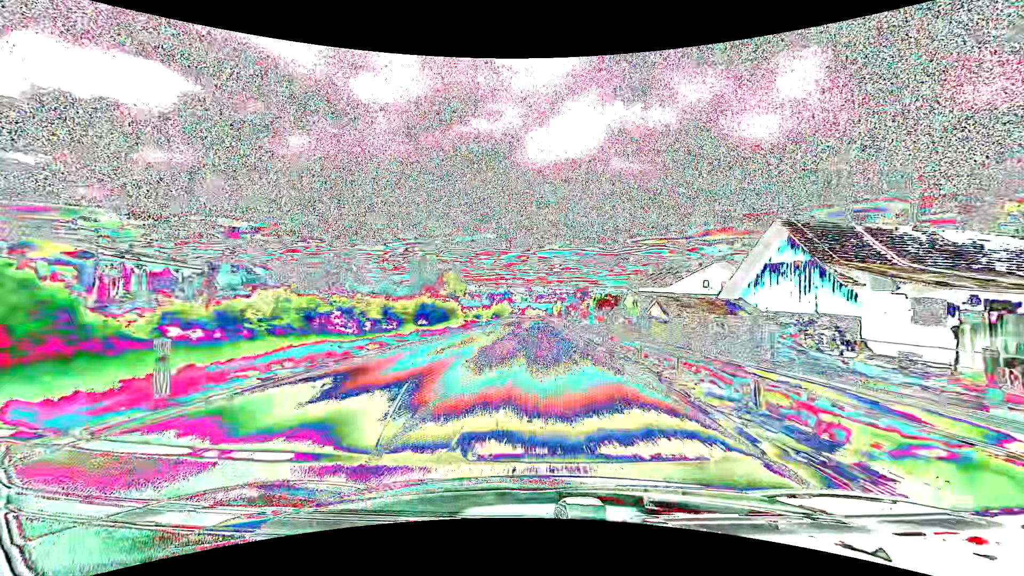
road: primary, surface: asphalt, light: Day
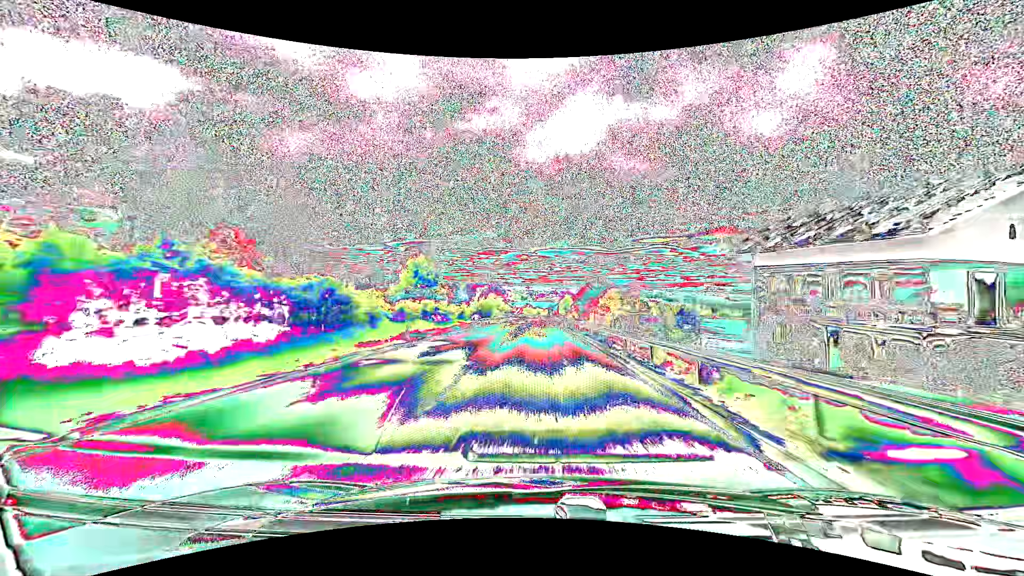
(0.0, +33.6) m; 0°
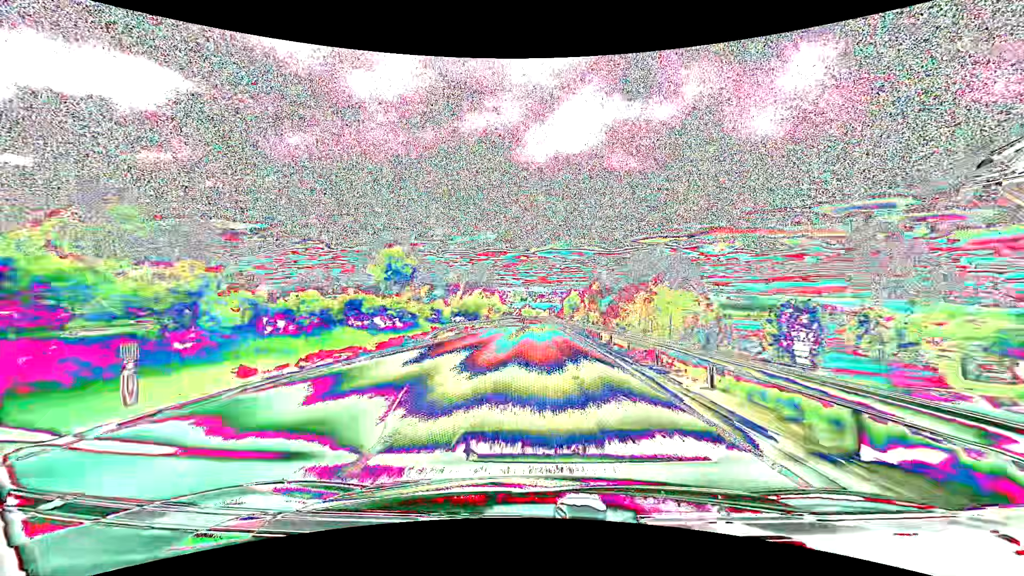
(0.0, +16.8) m; 0°
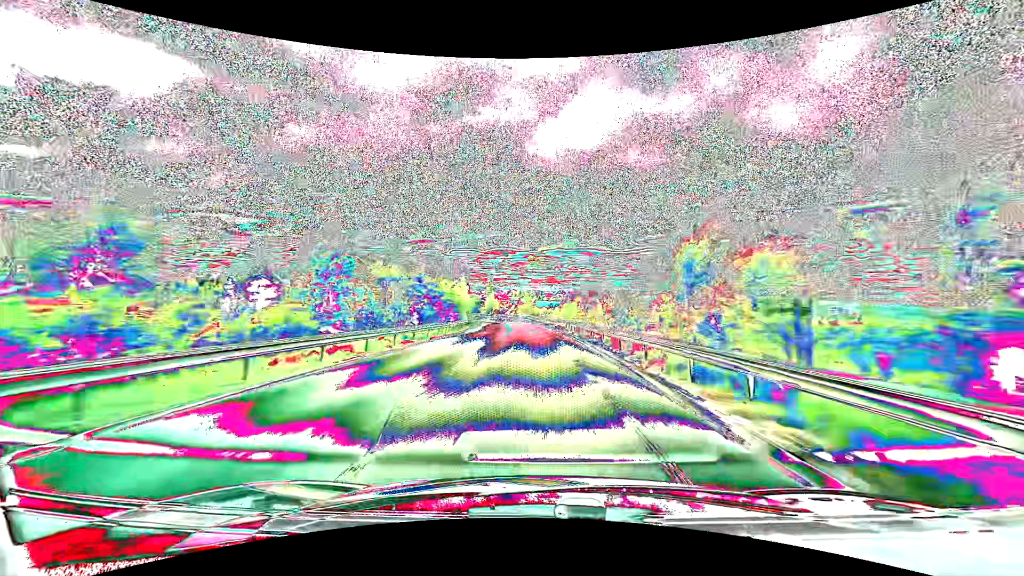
(-0.3, +83.1) m; -1°
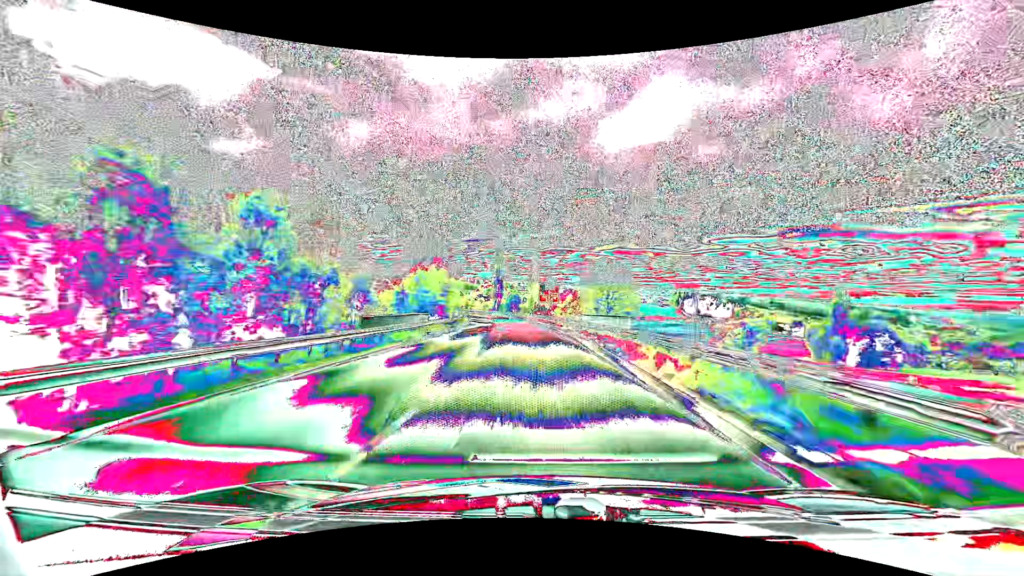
(-3.8, +80.3) m; -6°
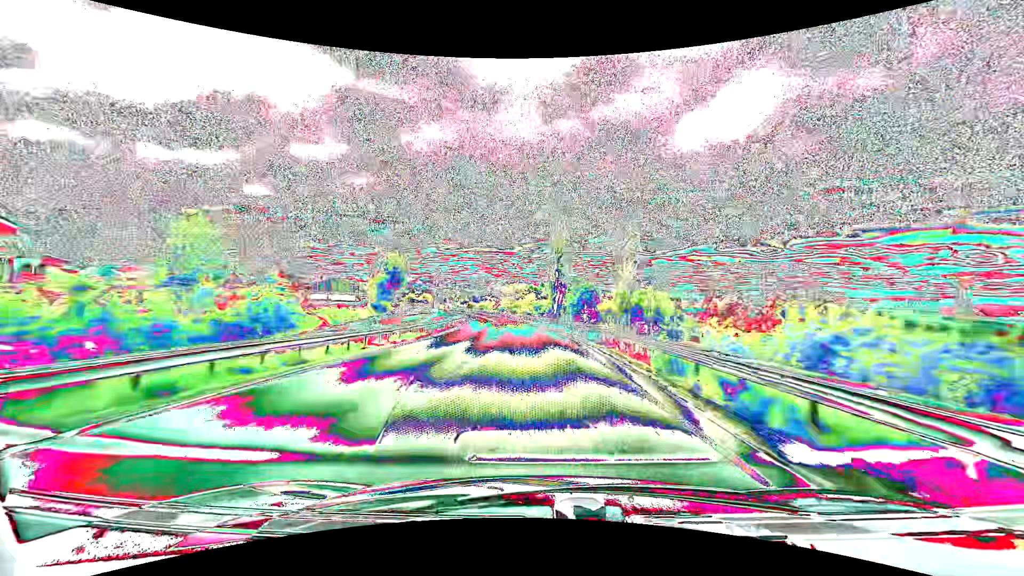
(-5.0, +77.6) m; -8°
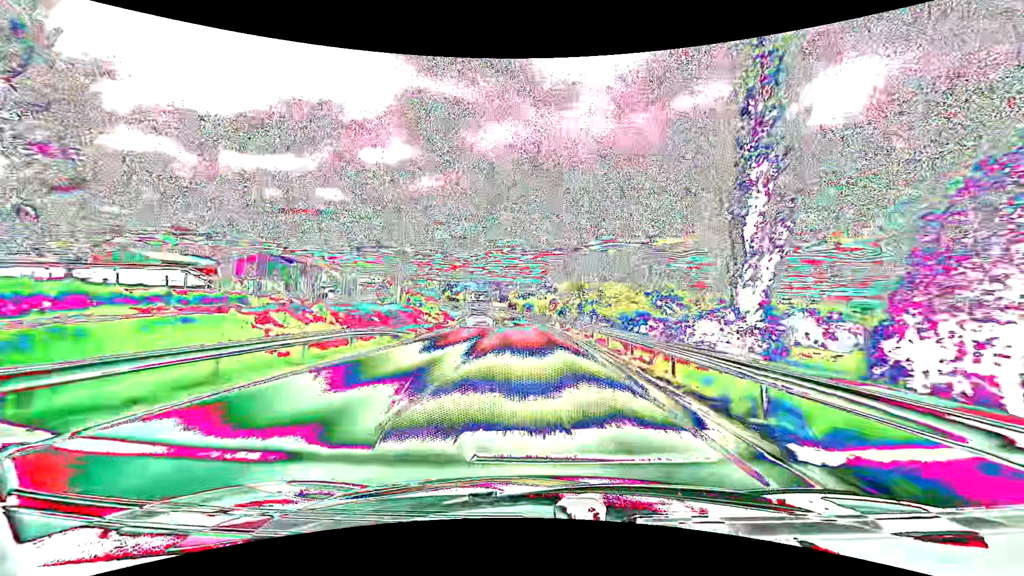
(-4.9, +77.1) m; -7°
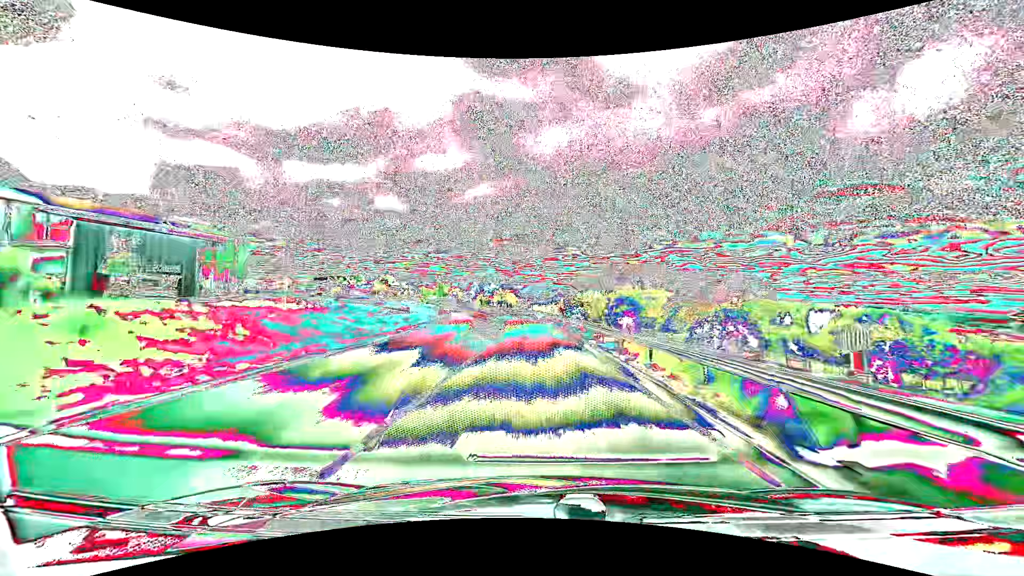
(-4.5, +77.7) m; -6°
(0, +10) (0, +20) (-1, +30) (-1, +40) (-2, +50) (-3, +60) (-4, +70) (-6, +80) (-7, +90) (-9, +99) m
